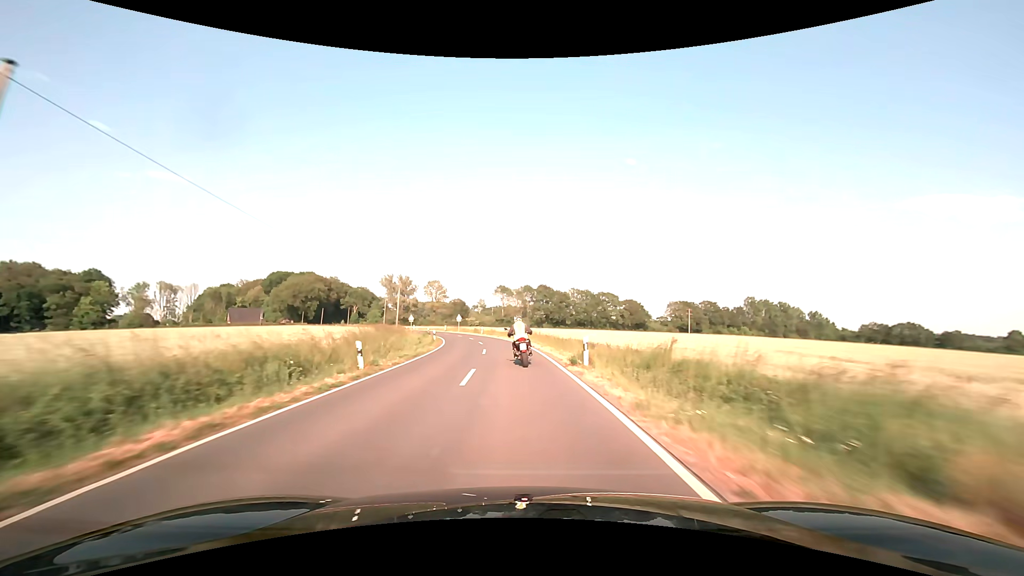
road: secondary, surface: asphalt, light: Day
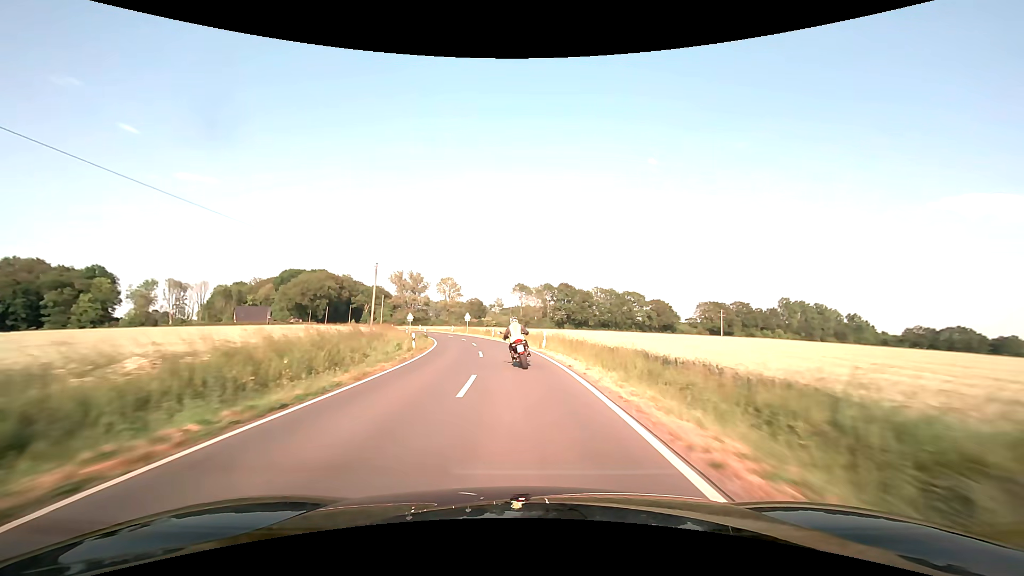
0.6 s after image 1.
(-0.3, +13.8) m; -2°
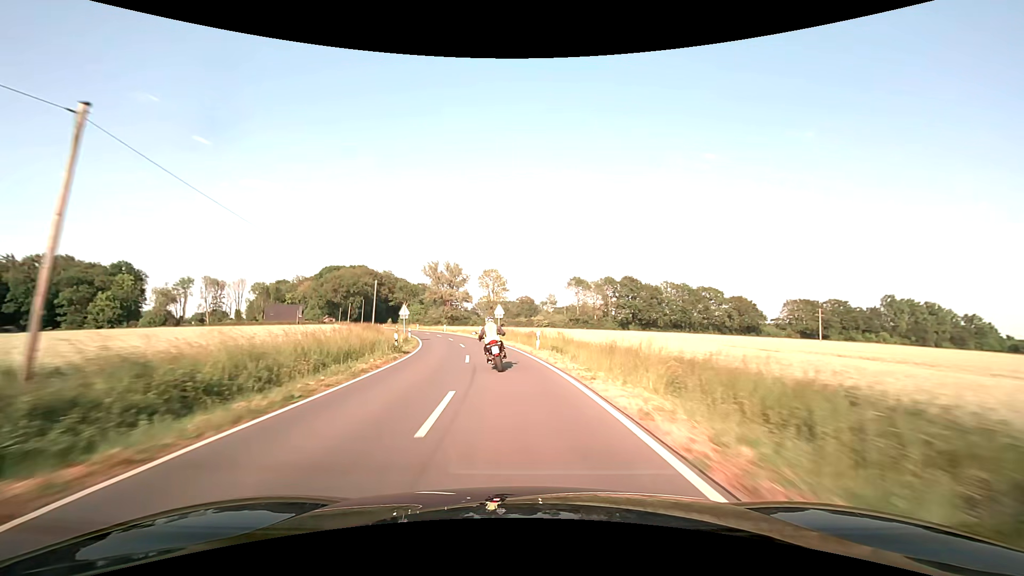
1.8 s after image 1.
(-1.2, +27.5) m; -6°
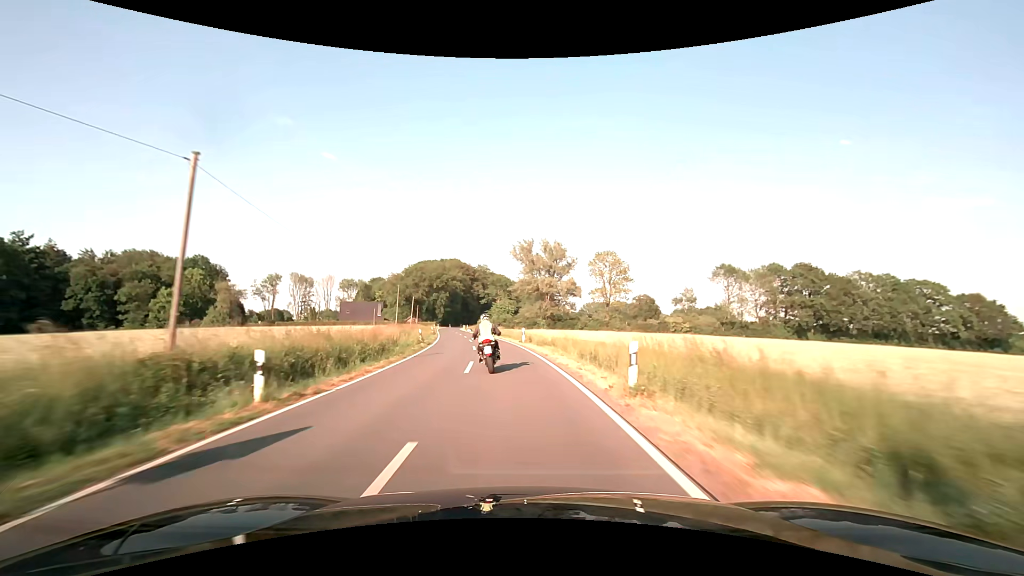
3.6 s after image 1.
(-4.4, +40.6) m; -12°
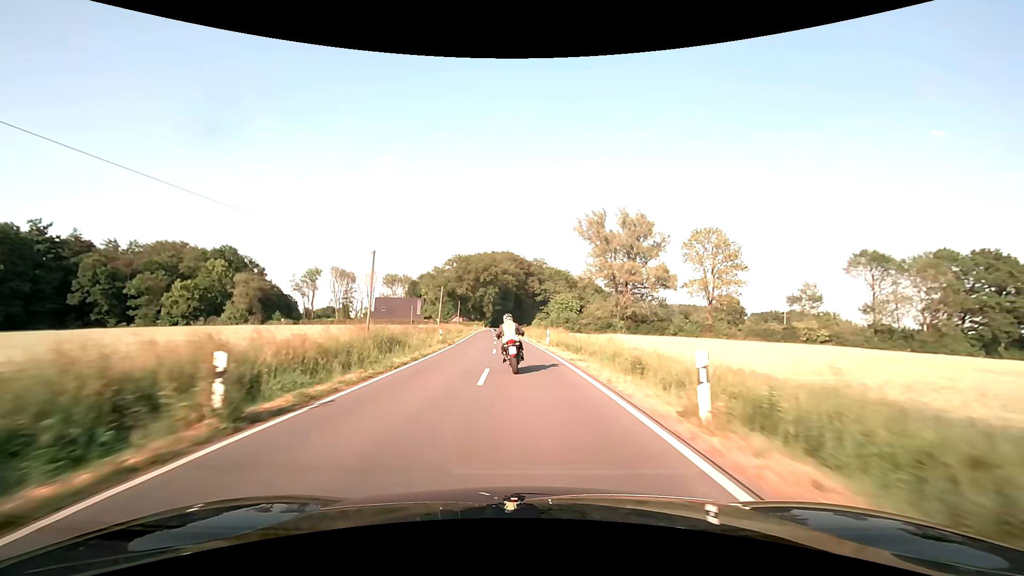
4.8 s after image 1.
(-1.8, +26.9) m; -7°
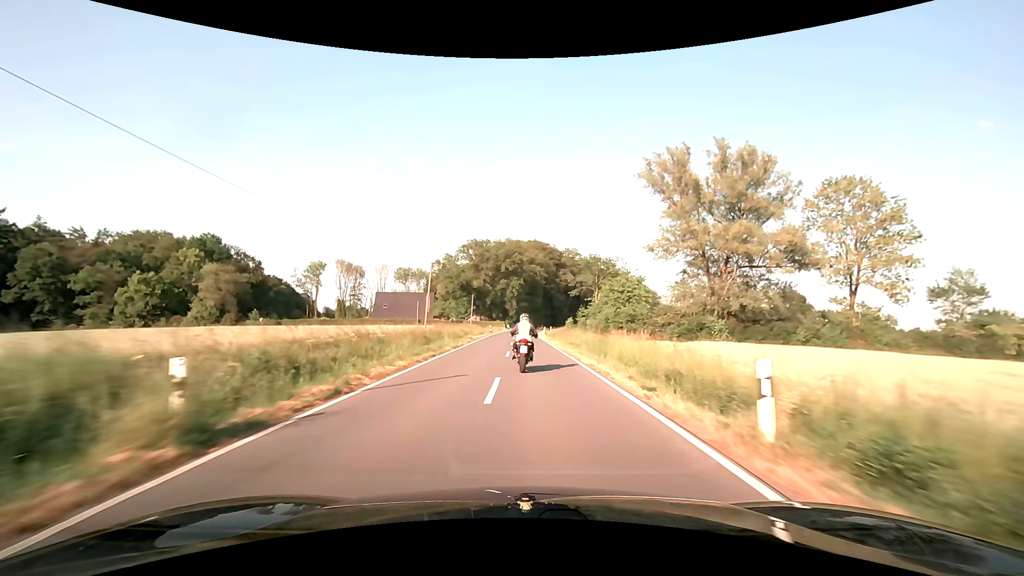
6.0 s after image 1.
(-1.0, +26.7) m; -3°
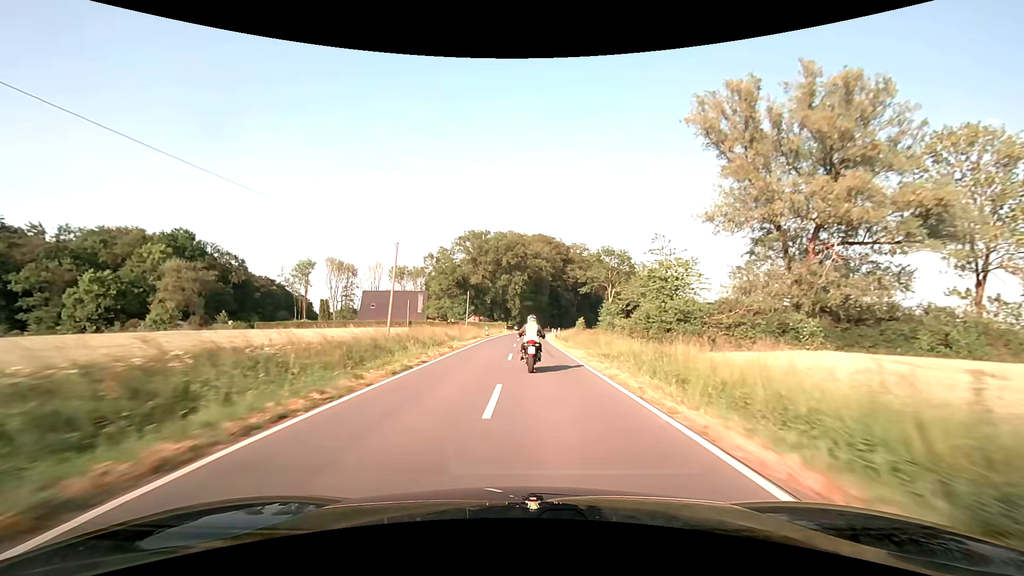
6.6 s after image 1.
(-0.1, +13.3) m; -1°
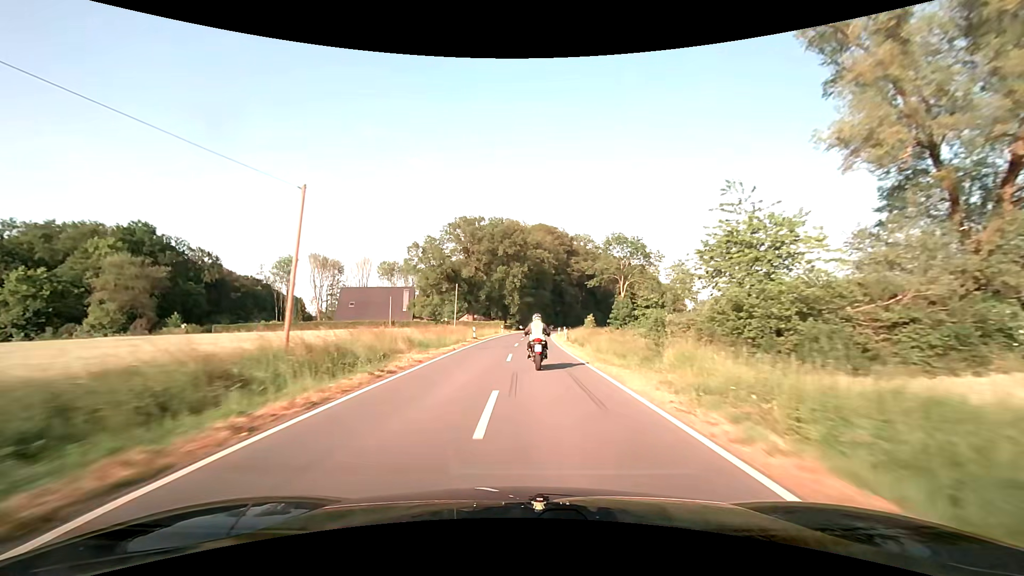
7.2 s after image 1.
(0.0, +13.3) m; 0°
(0, +10) (0, +20) (0, +30) (0, +40) (0, +50) (+1, +60) (+2, +70) (+3, +80) (+5, +90) (+7, +100) m
